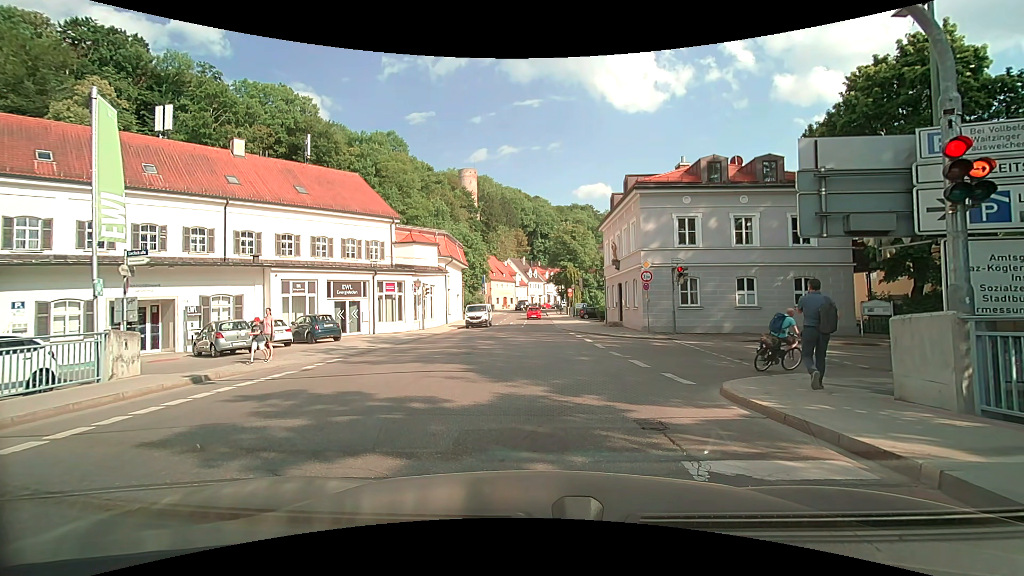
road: residential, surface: asphalt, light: Day
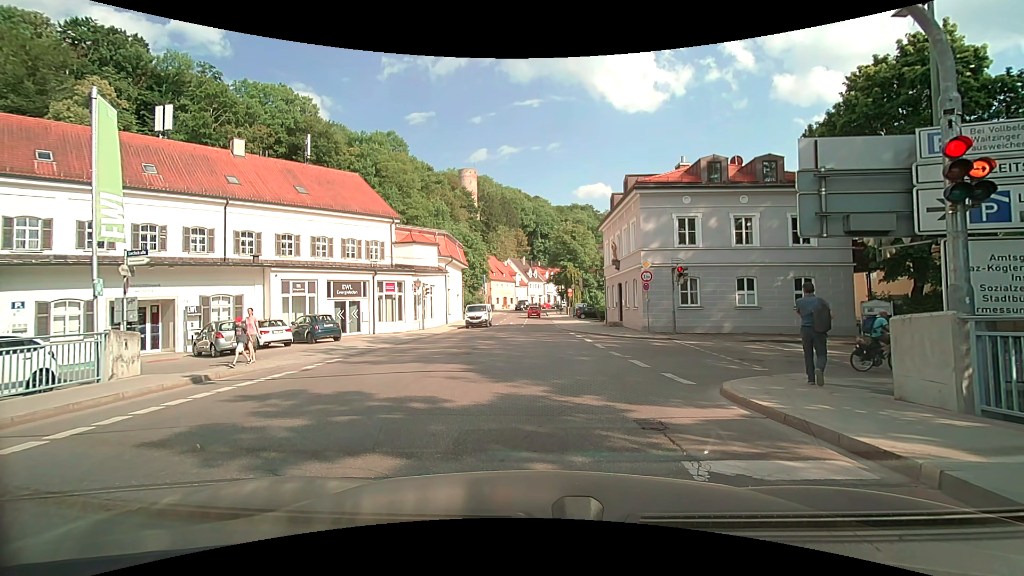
(0.0, 0.0) m; 0°
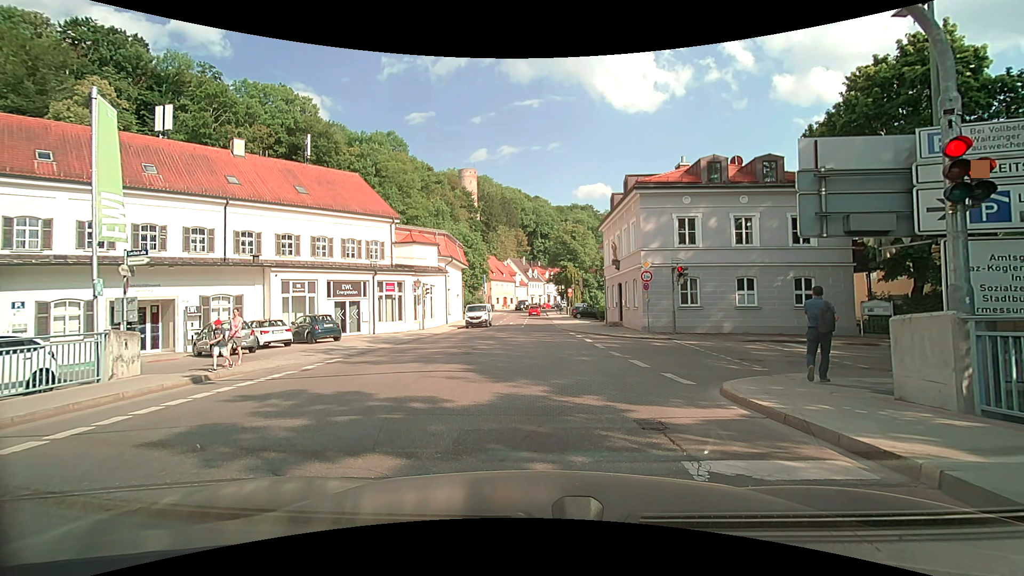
(0.0, 0.0) m; 0°
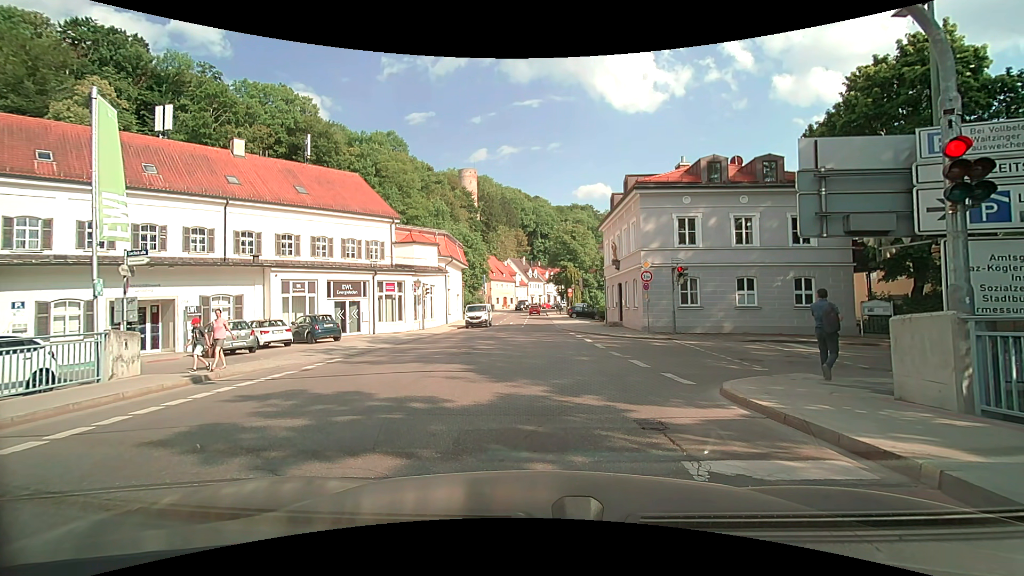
(0.0, 0.0) m; 0°
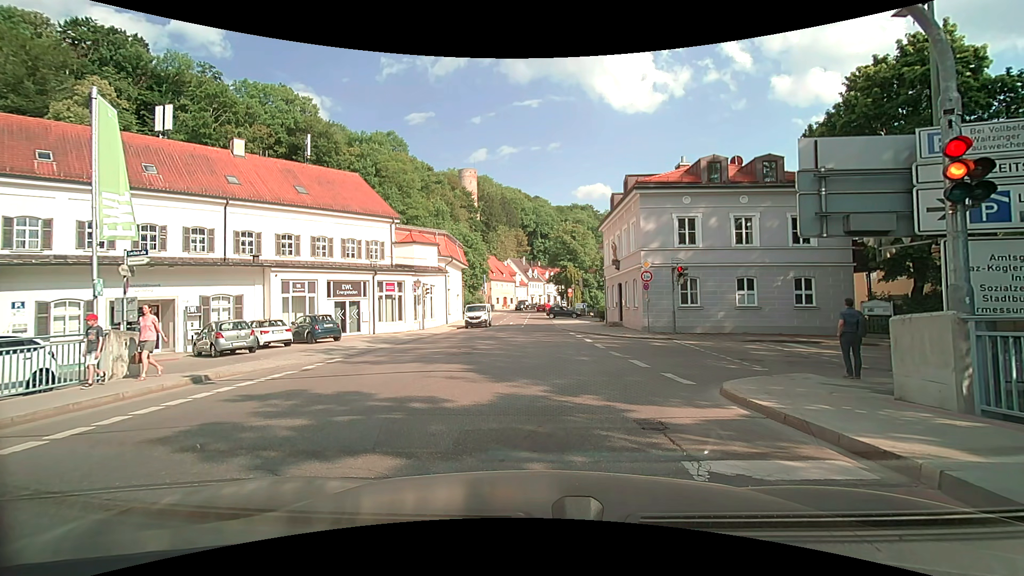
(0.0, 0.0) m; 0°
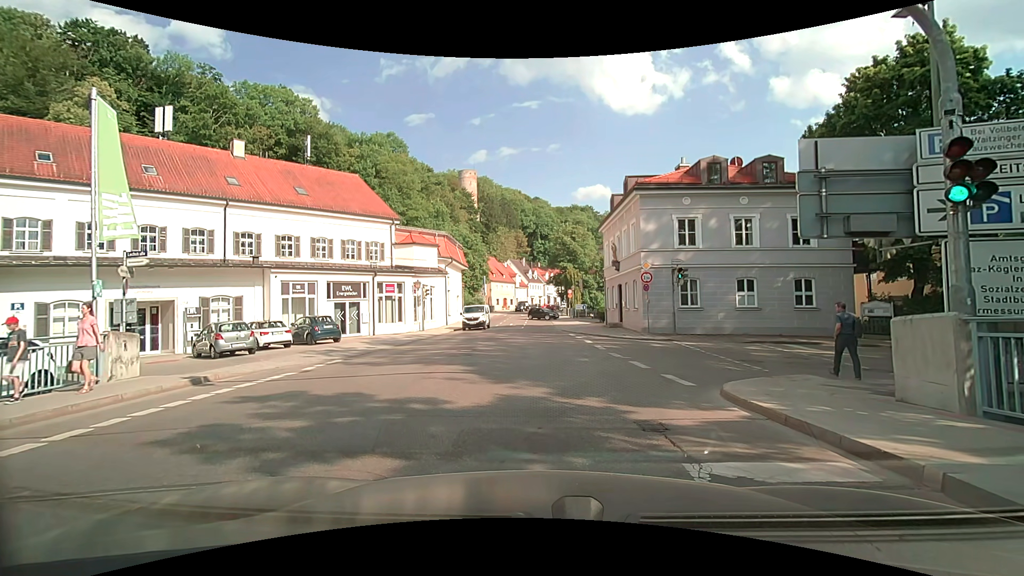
(0.0, 0.0) m; 0°
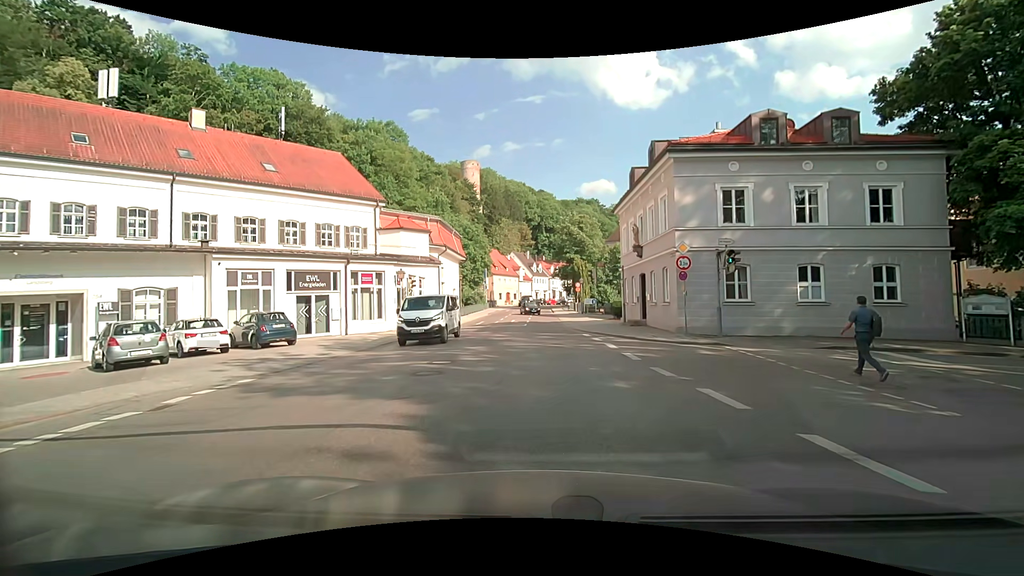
(+0.1, +5.9) m; -1°
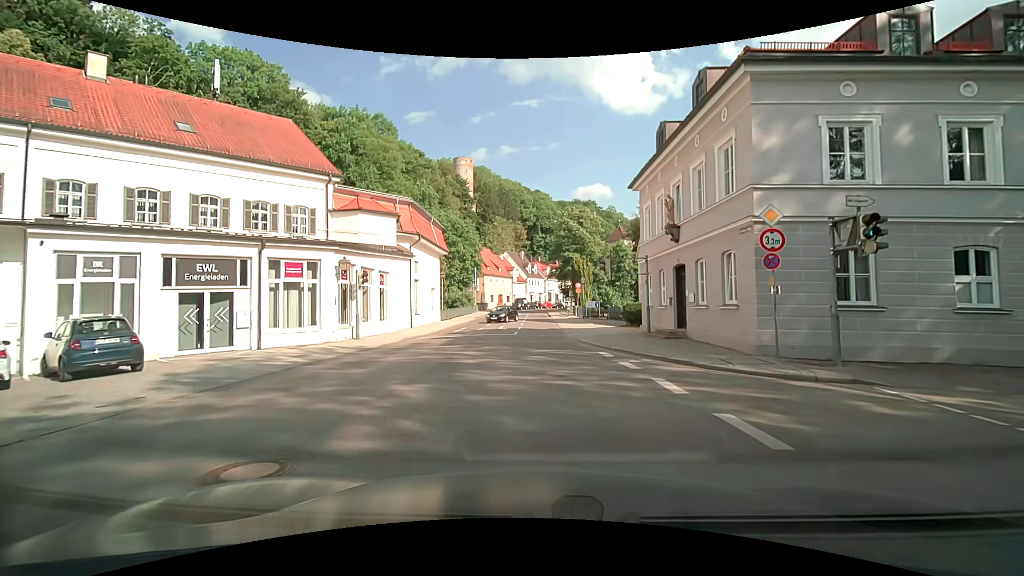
(+0.3, +8.3) m; +2°
(0, +10) (0, +20) (0, +30) (0, +40) (0, +50) (0, +60) (0, +70) (0, +80) (+2, +90) (+4, +100) m
